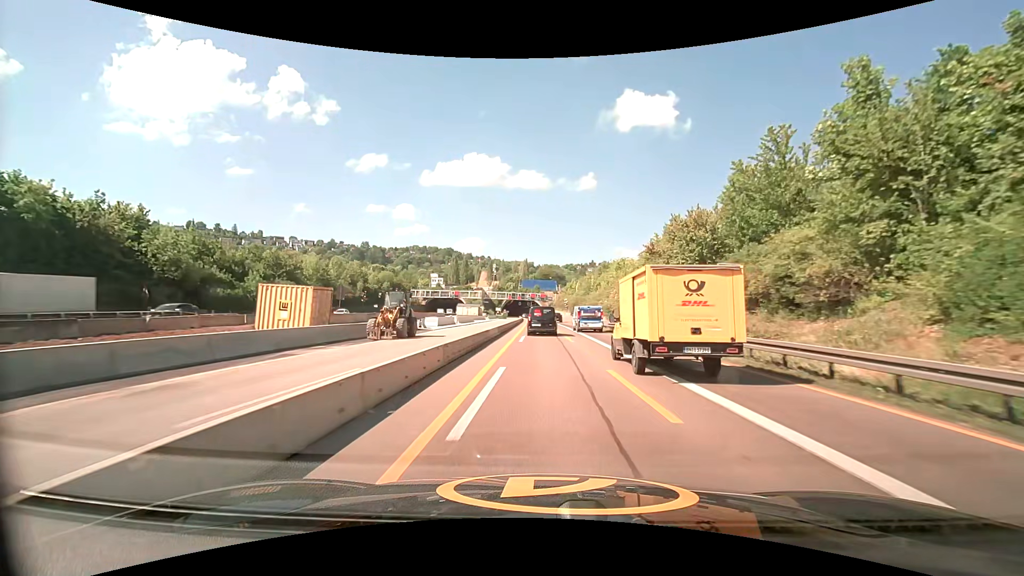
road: motorway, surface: asphalt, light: Day
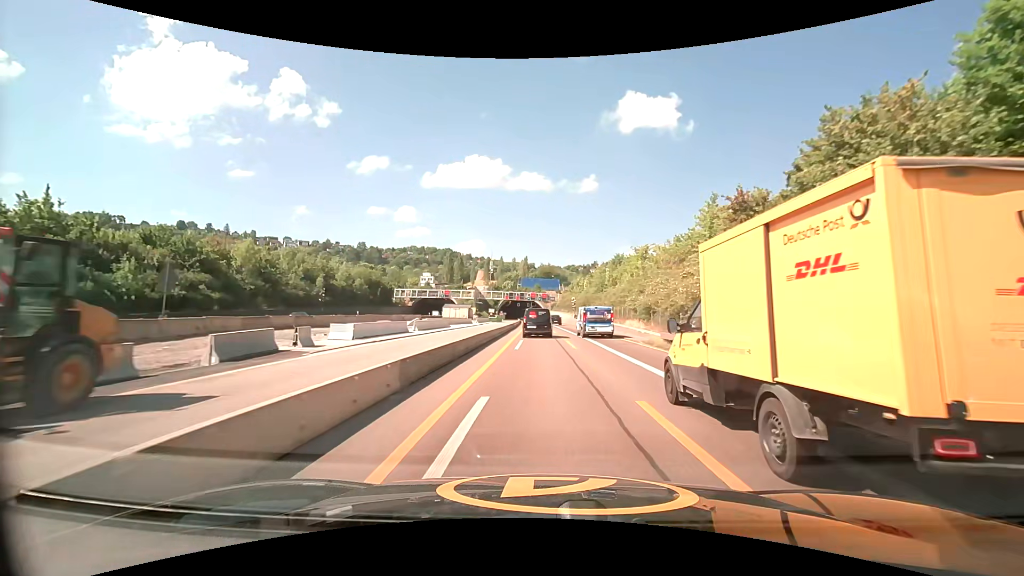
(-0.1, +21.8) m; 0°
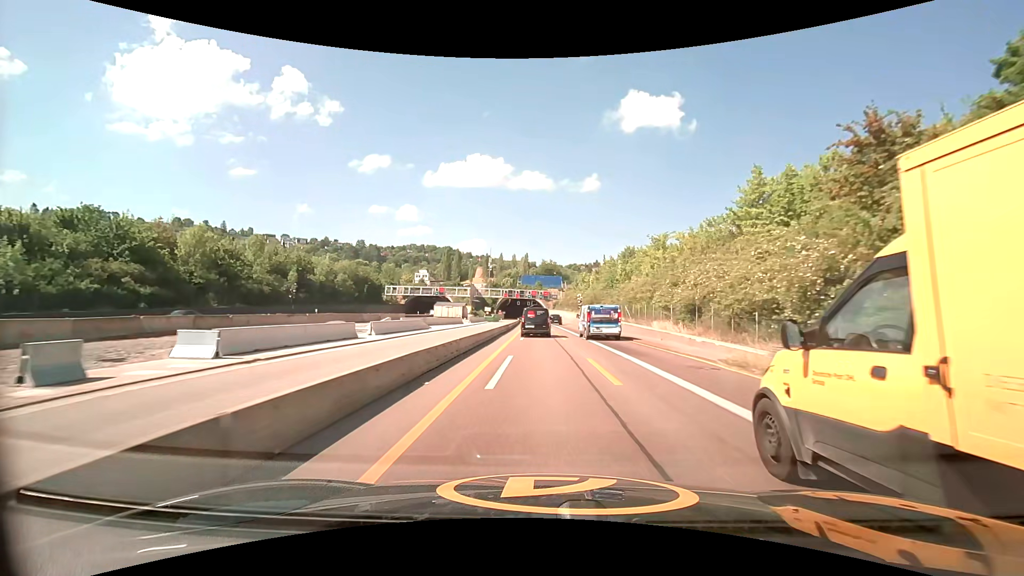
(0.0, +11.0) m; 0°
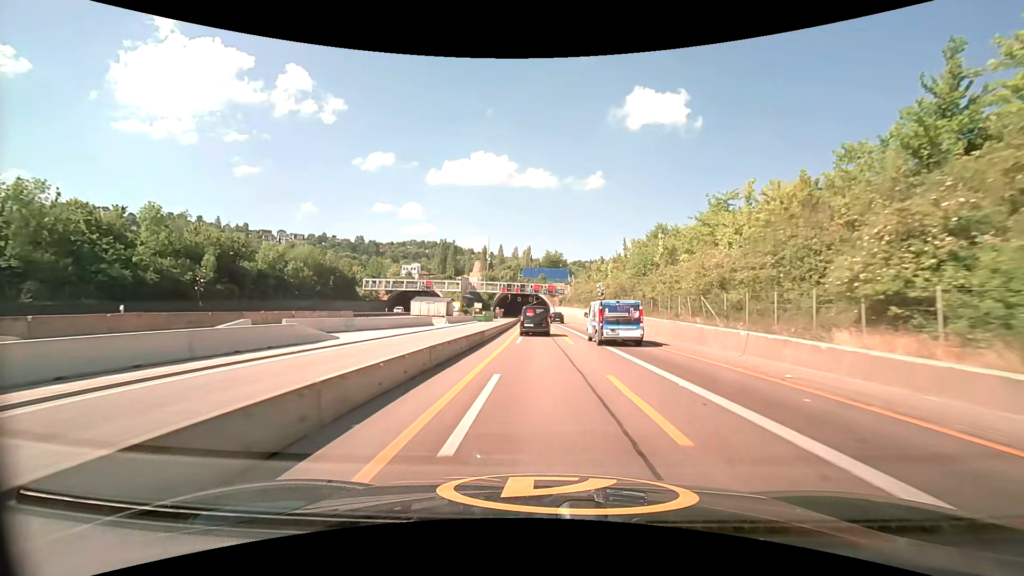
(-0.1, +22.3) m; 0°
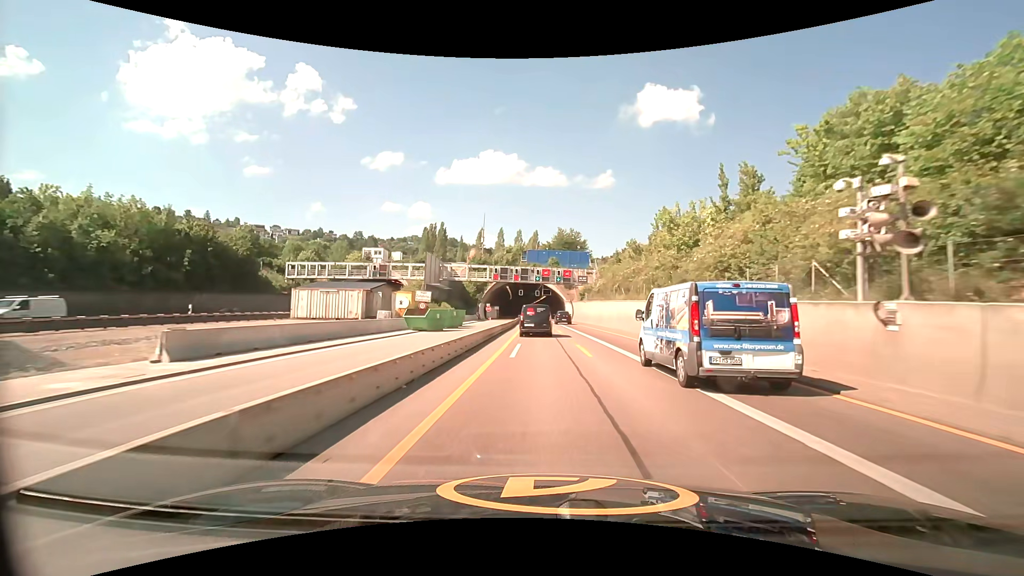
(-0.4, +43.9) m; -1°
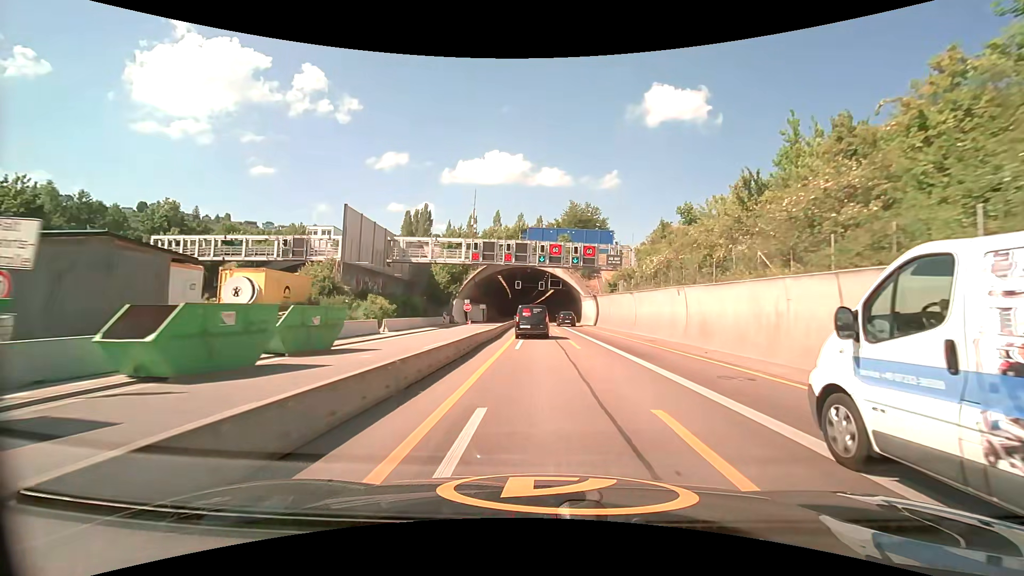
(-0.1, +31.9) m; 0°
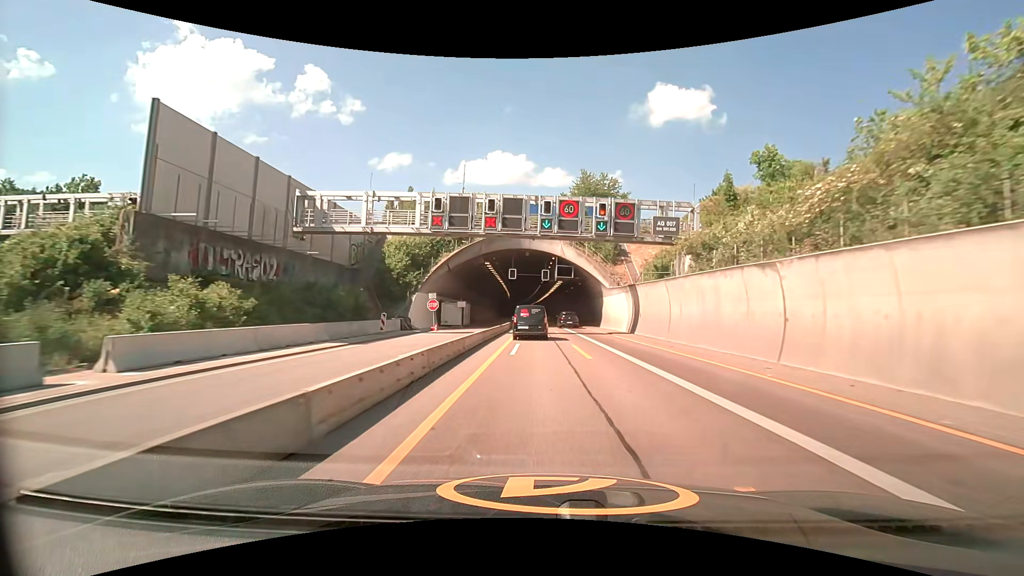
(0.0, +21.2) m; 0°
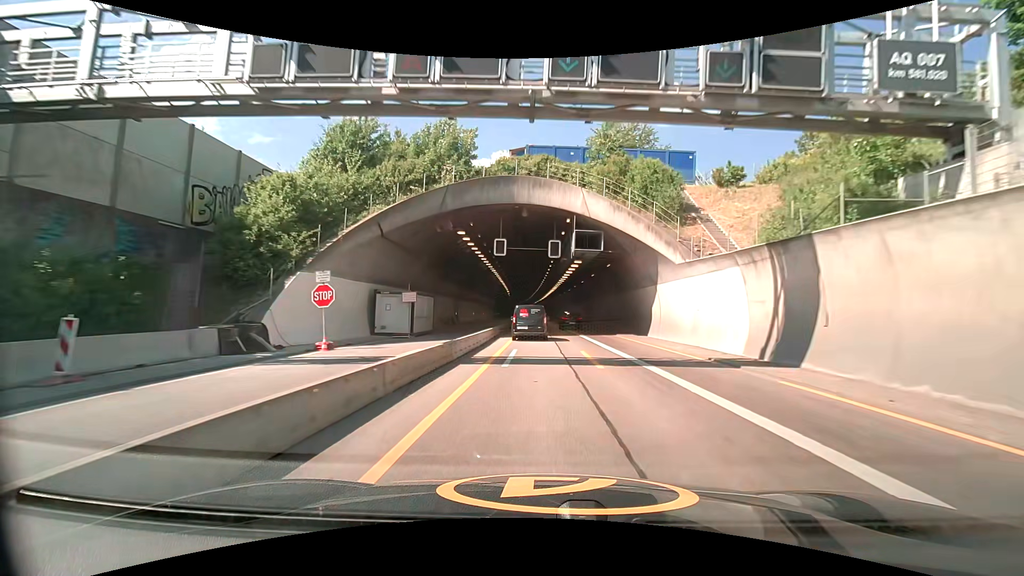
(-0.1, +21.2) m; -1°
